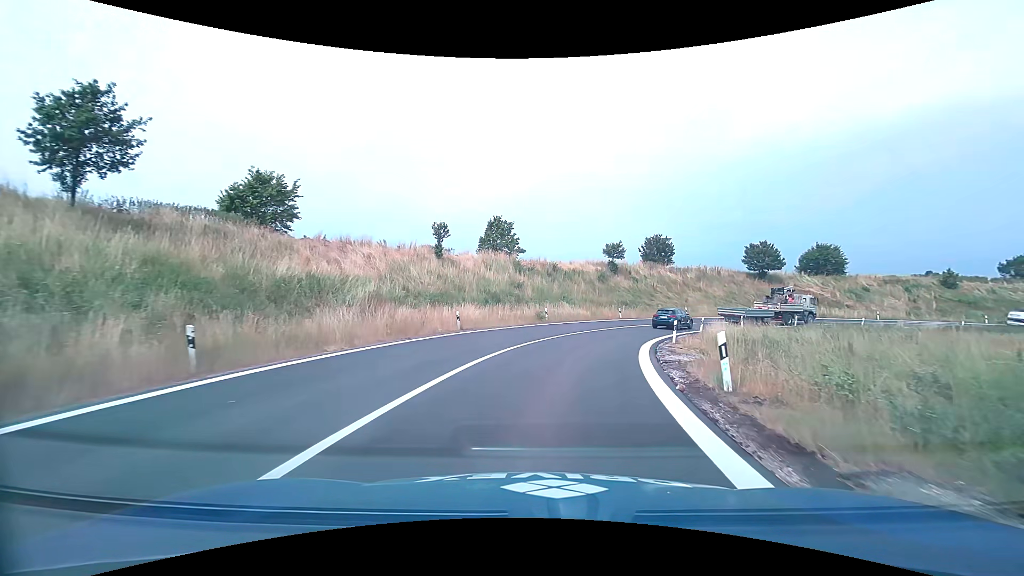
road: motorway_link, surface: asphalt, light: Day
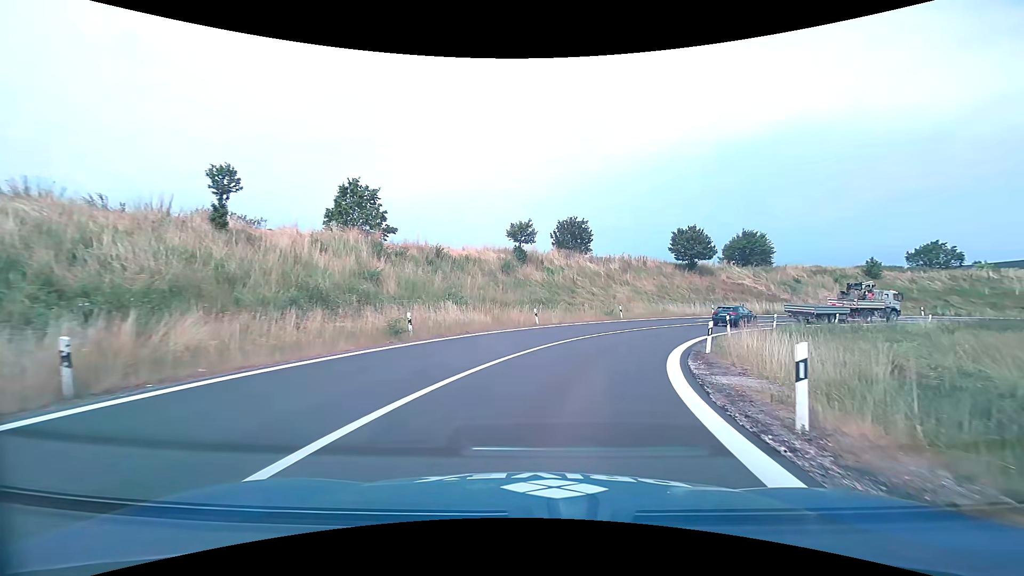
(+1.4, +16.9) m; +11°
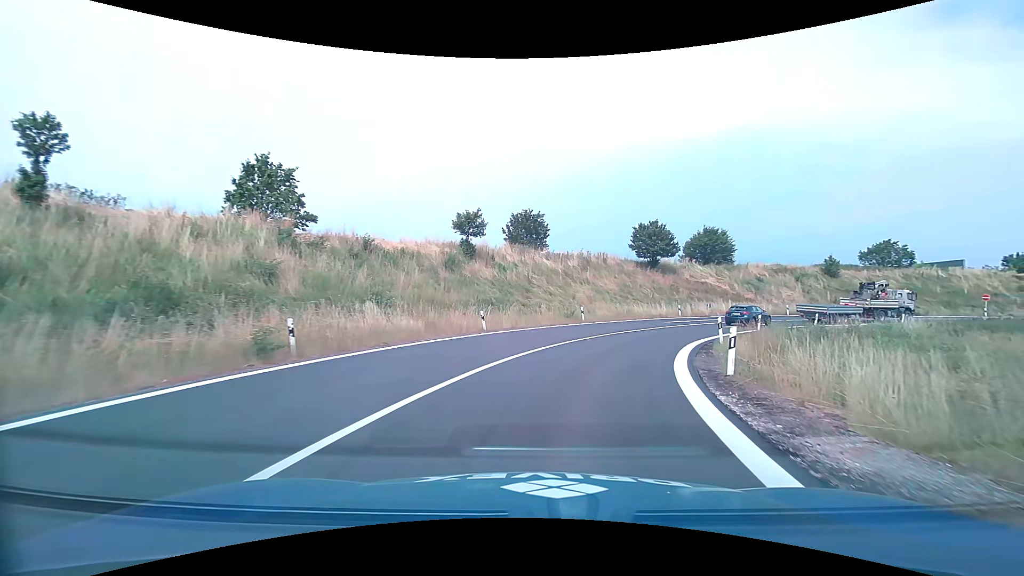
(+0.2, +5.7) m; +5°
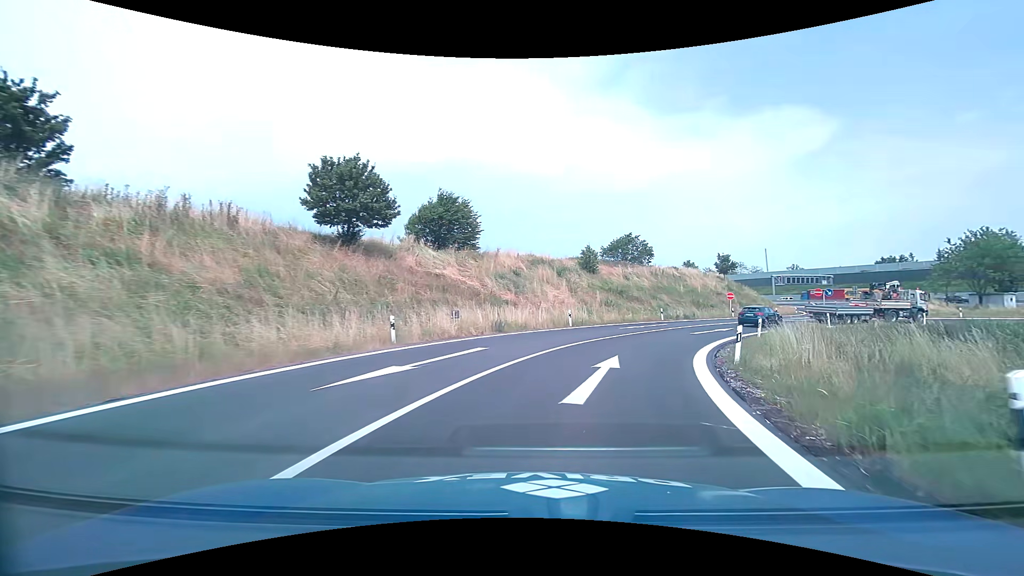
(+7.3, +27.4) m; +30°
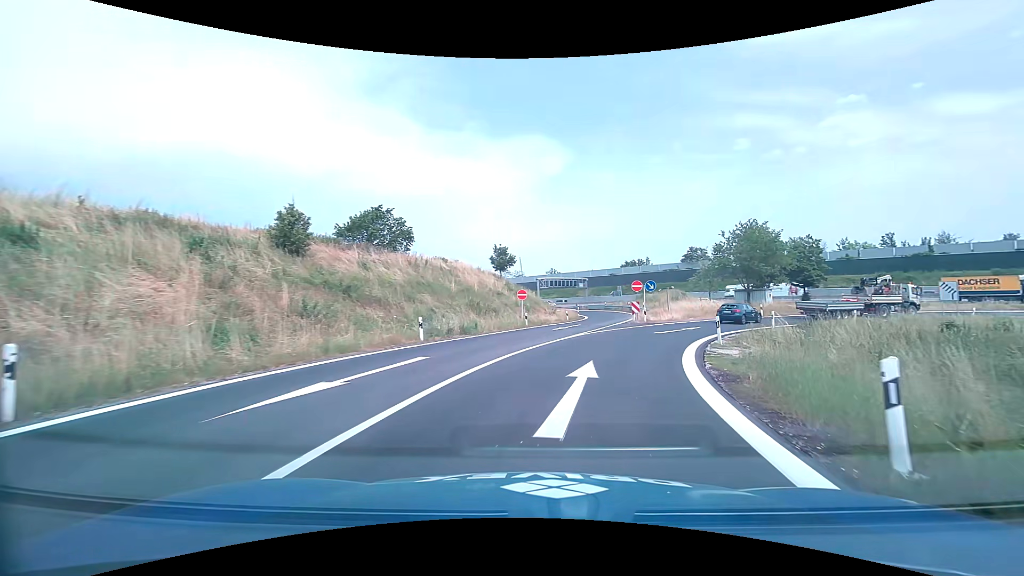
(+5.2, +22.4) m; +26°
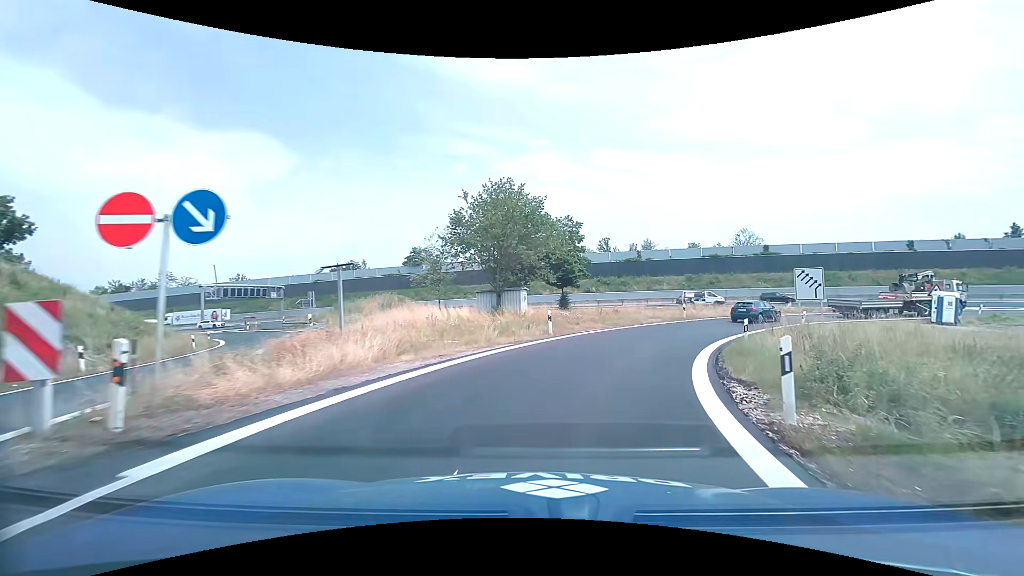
(+7.8, +27.7) m; +31°
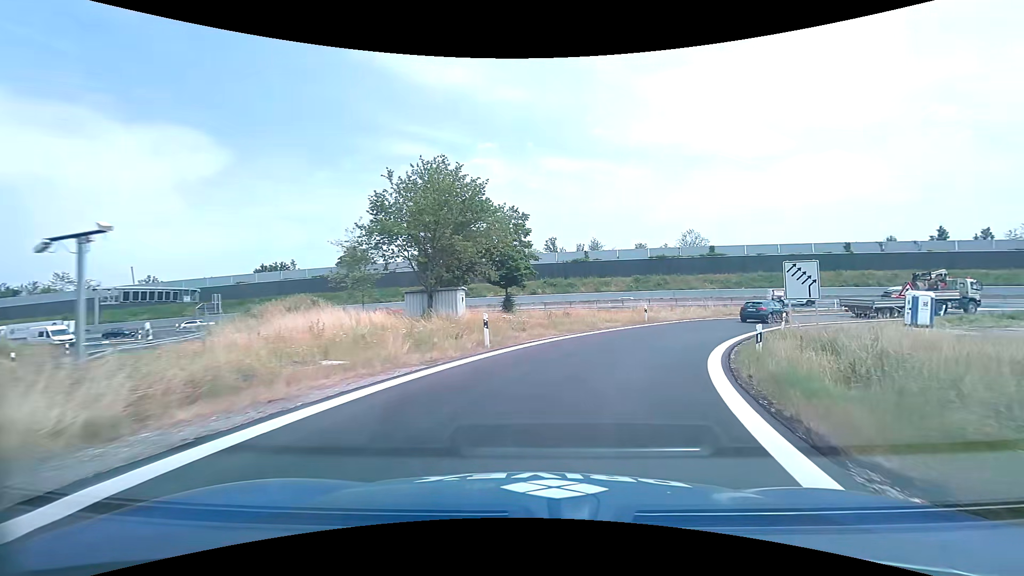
(+0.3, +5.9) m; +6°
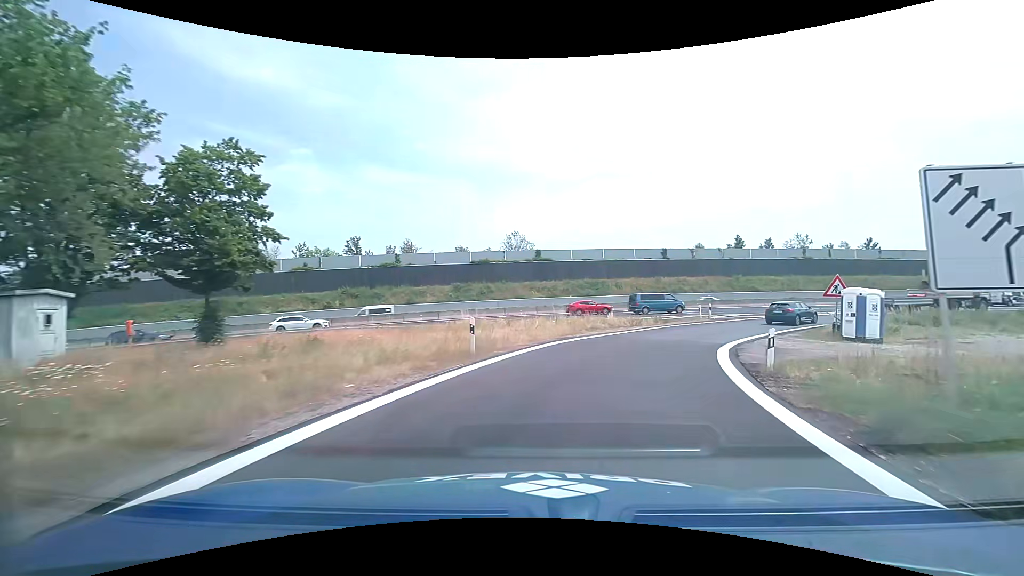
(+3.0, +17.3) m; +20°
(+1, +10) (+4, +19) (+9, +28) (+16, +35) (+24, +41) (+33, +45) (+42, +49) (+52, +52) (+62, +54) (+71, +56) m
